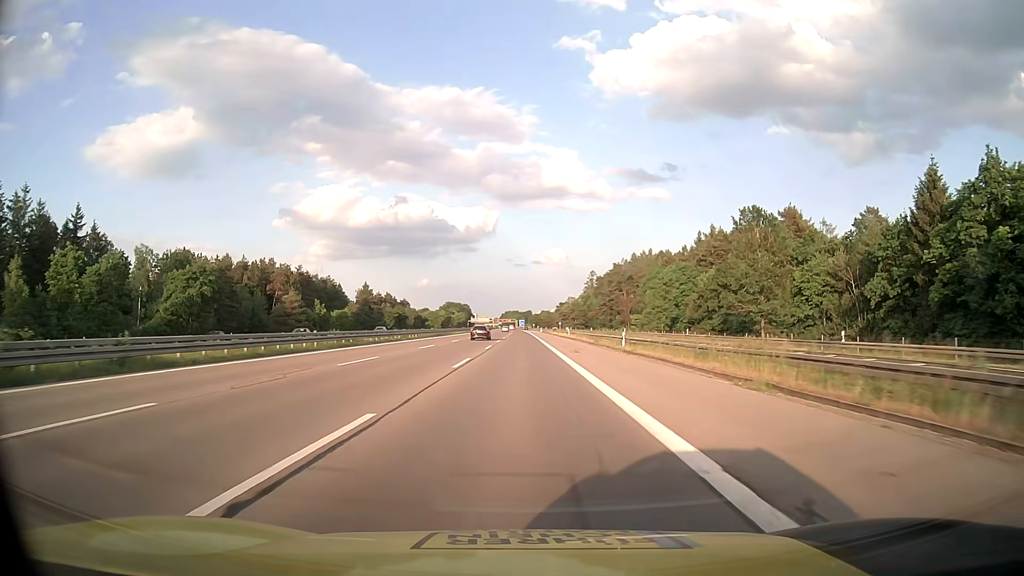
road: motorway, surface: asphalt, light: Day
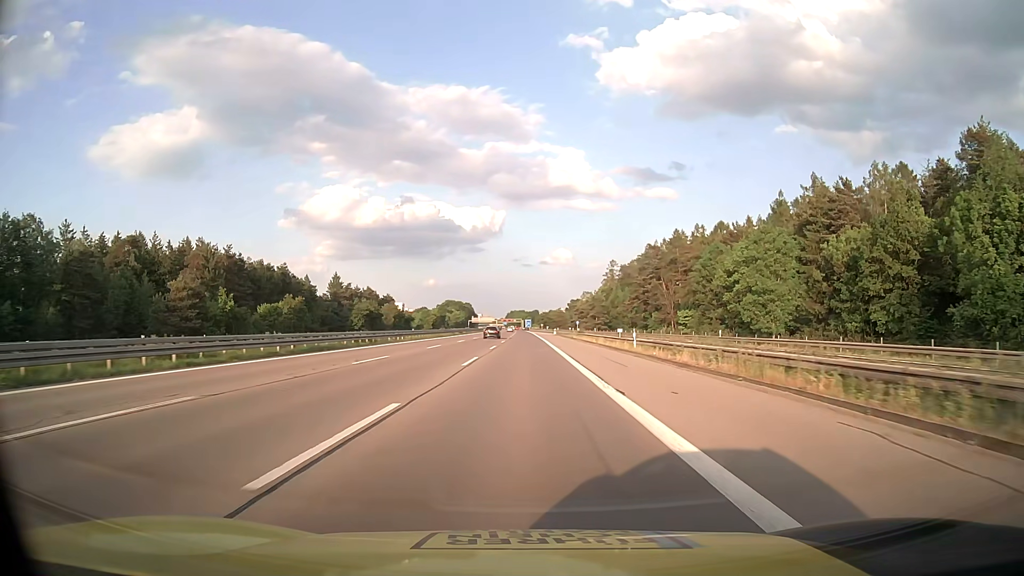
(-0.2, +52.9) m; -1°
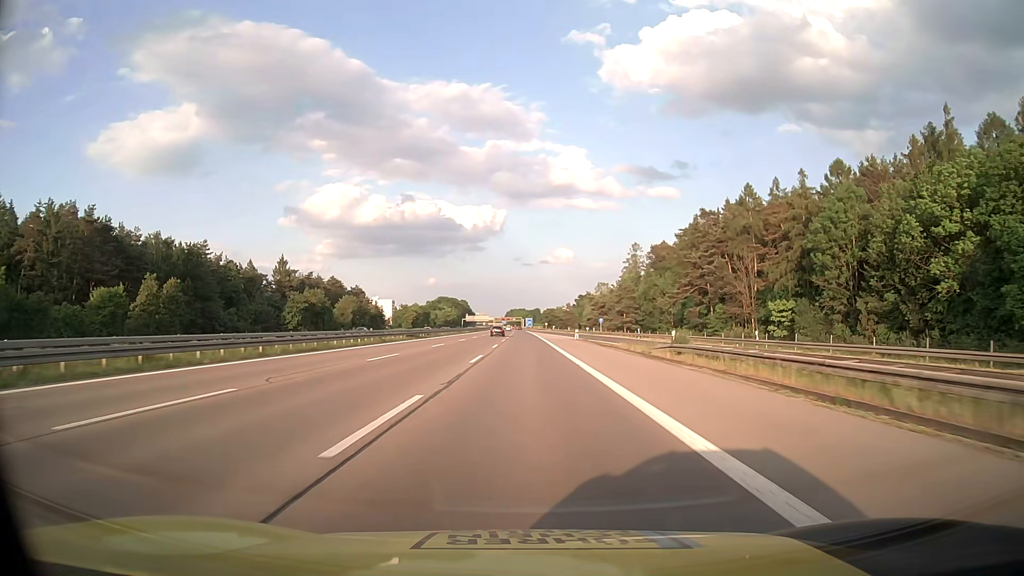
(-0.2, +52.9) m; 0°
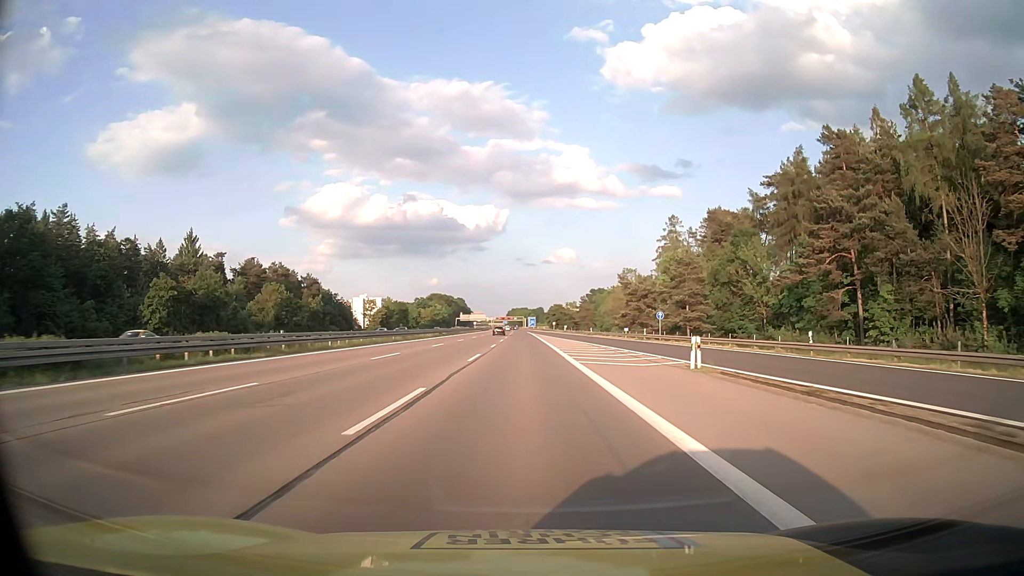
(0.0, +52.9) m; 0°
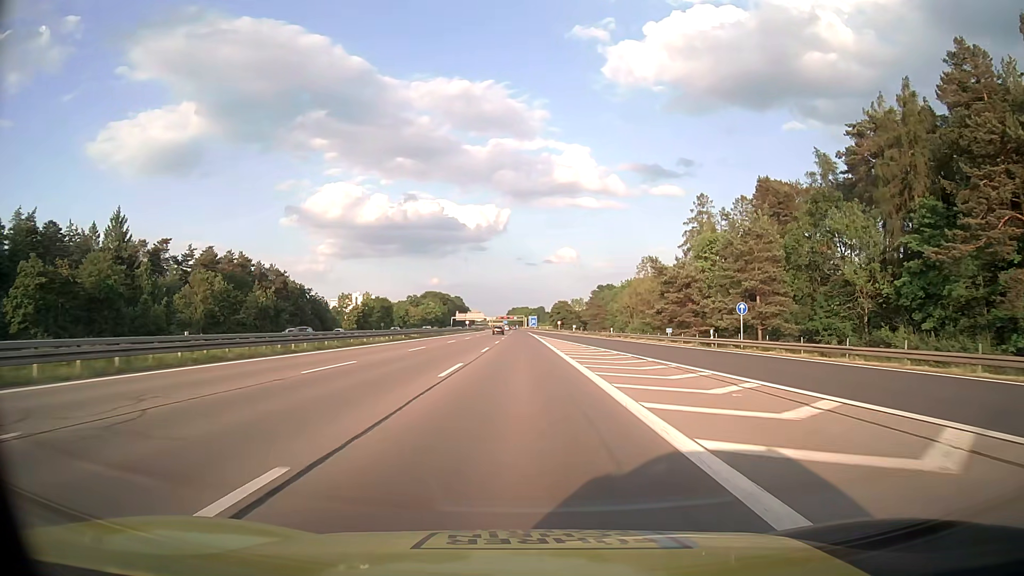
(0.0, +26.5) m; 0°
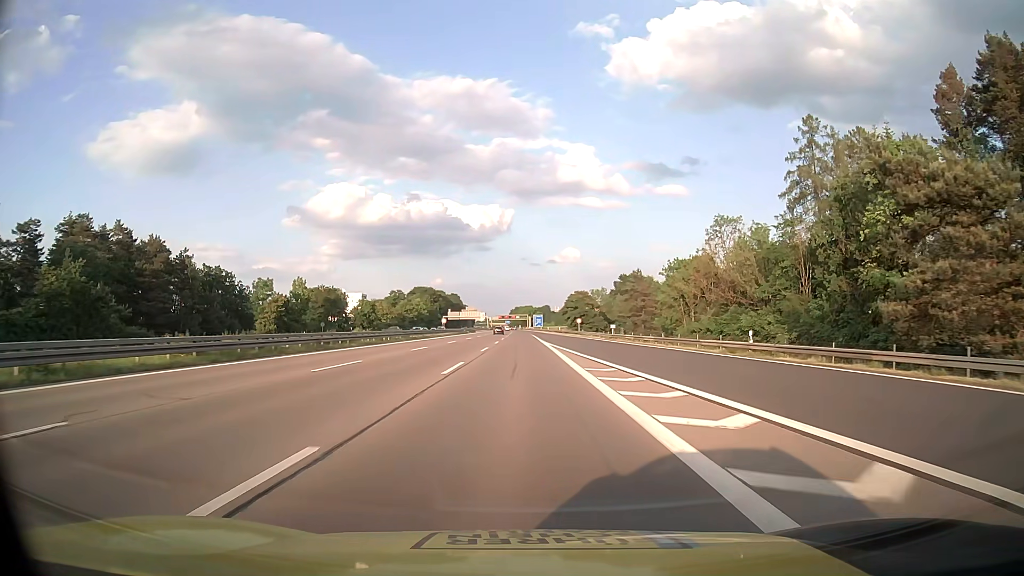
(-0.2, +53.1) m; -1°
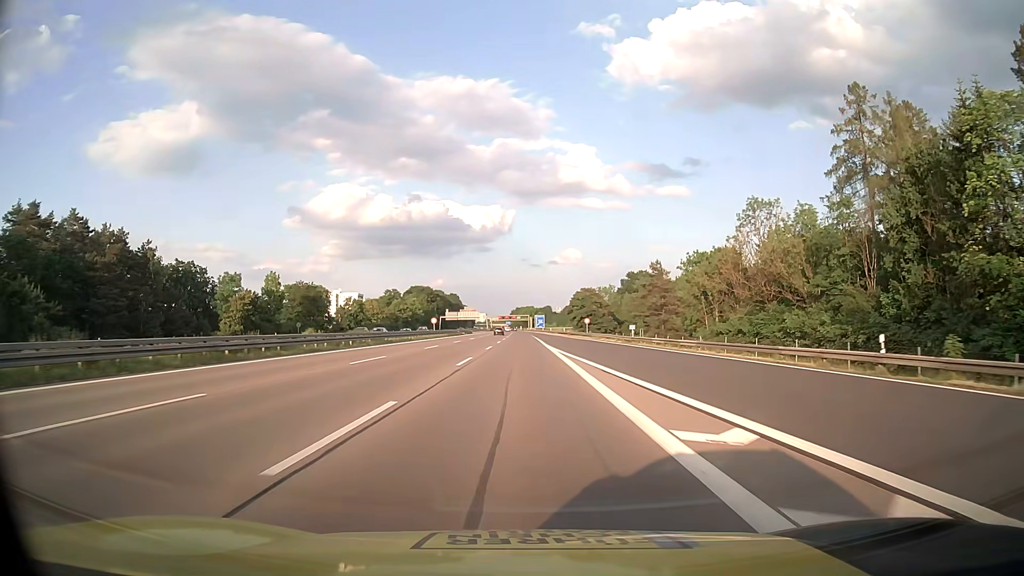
(0.0, +13.2) m; 0°
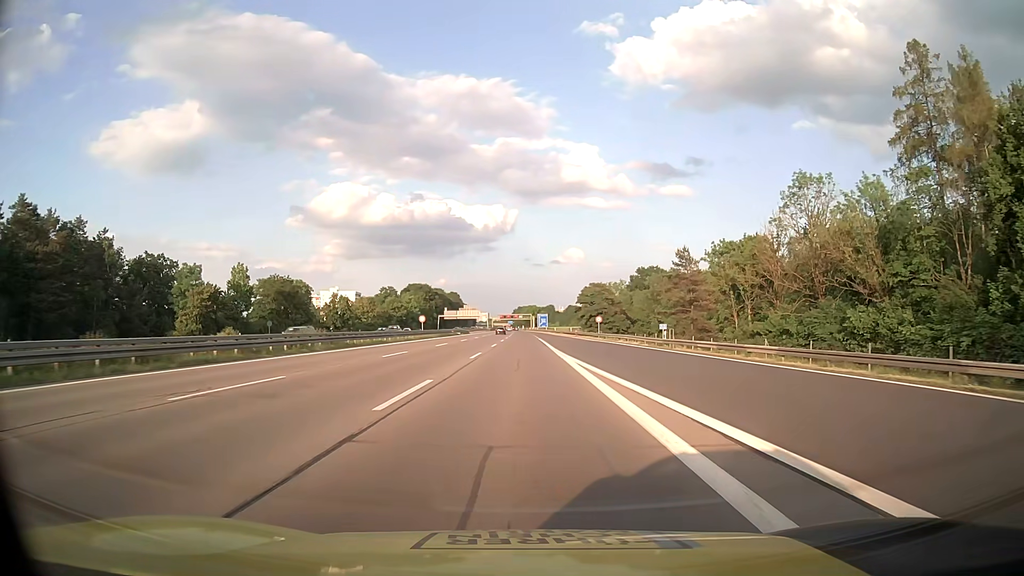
(0.0, +13.2) m; 0°
(0, +10) (0, +20) (0, +30) (0, +40) (0, +50) (0, +60) (0, +70) (0, +80) (0, +90) (0, +100) m
